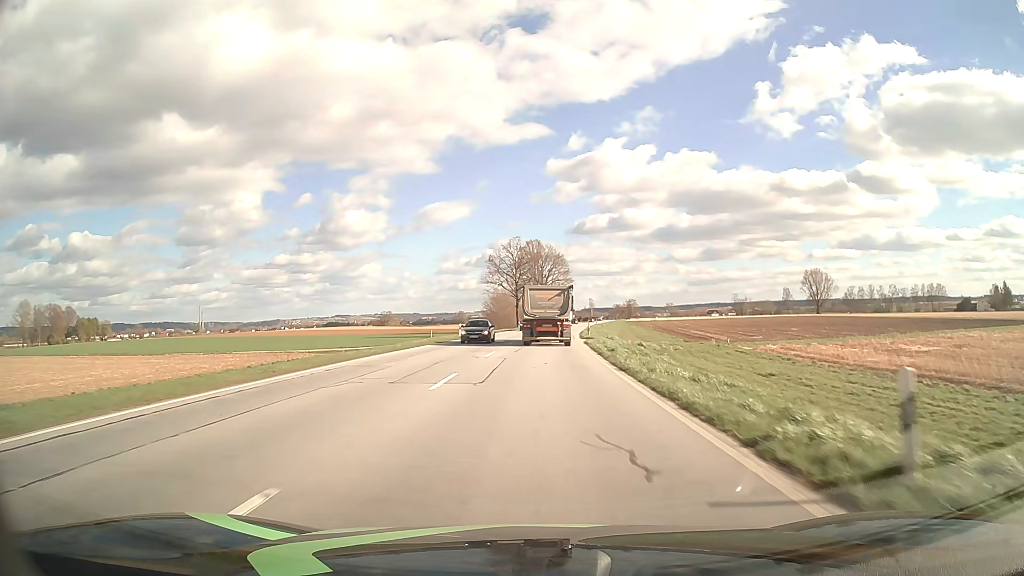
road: primary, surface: asphalt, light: Day
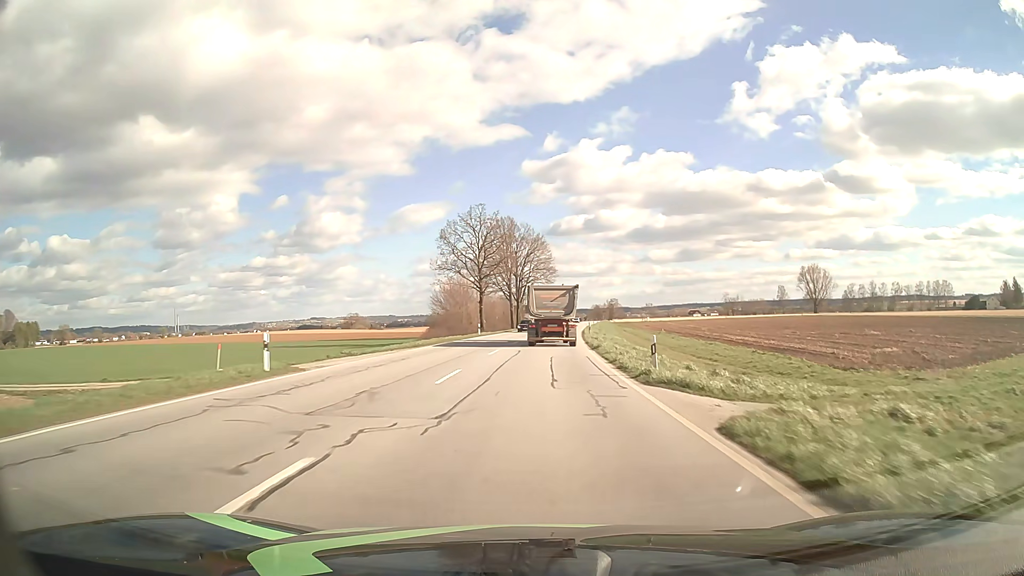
(+0.6, +35.1) m; +2°
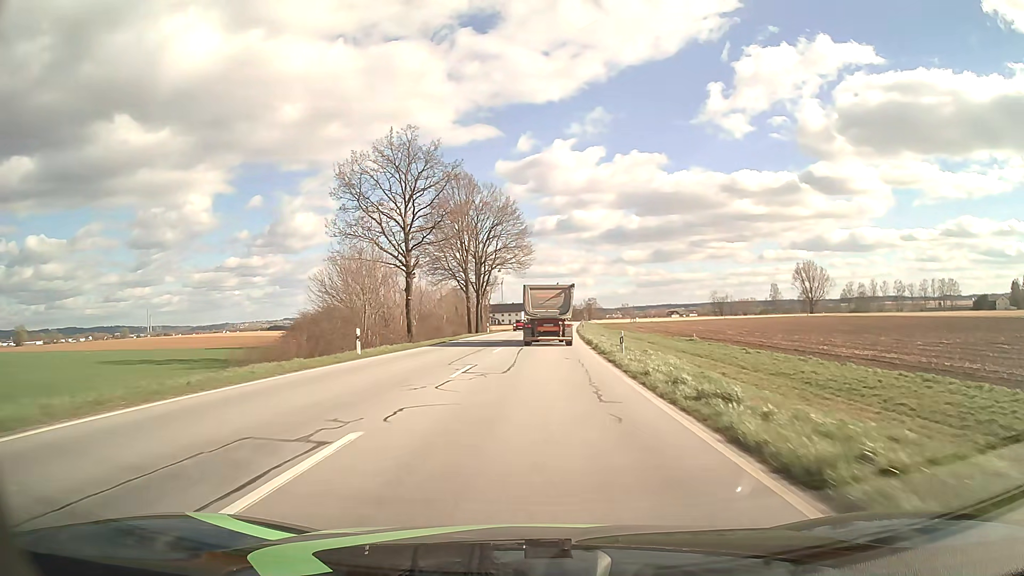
(+0.7, +34.9) m; +2°
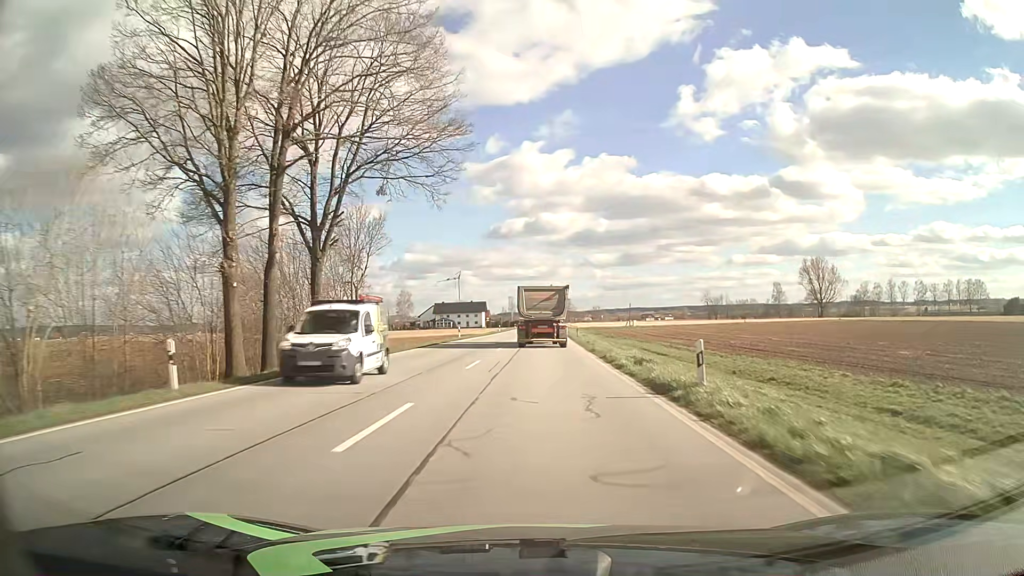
(+1.4, +57.9) m; +3°
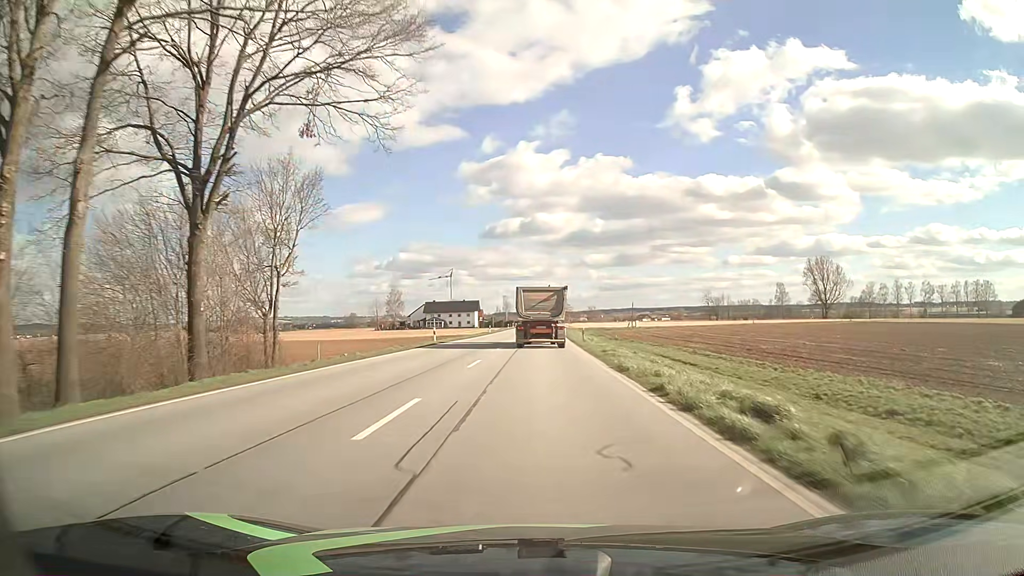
(0.0, +11.5) m; 0°
